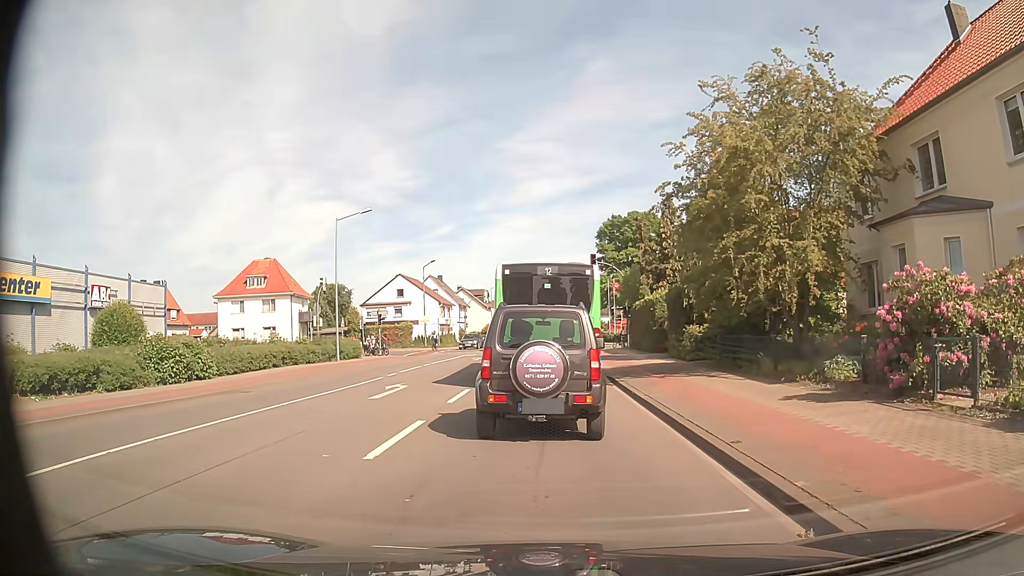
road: secondary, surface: asphalt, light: Day
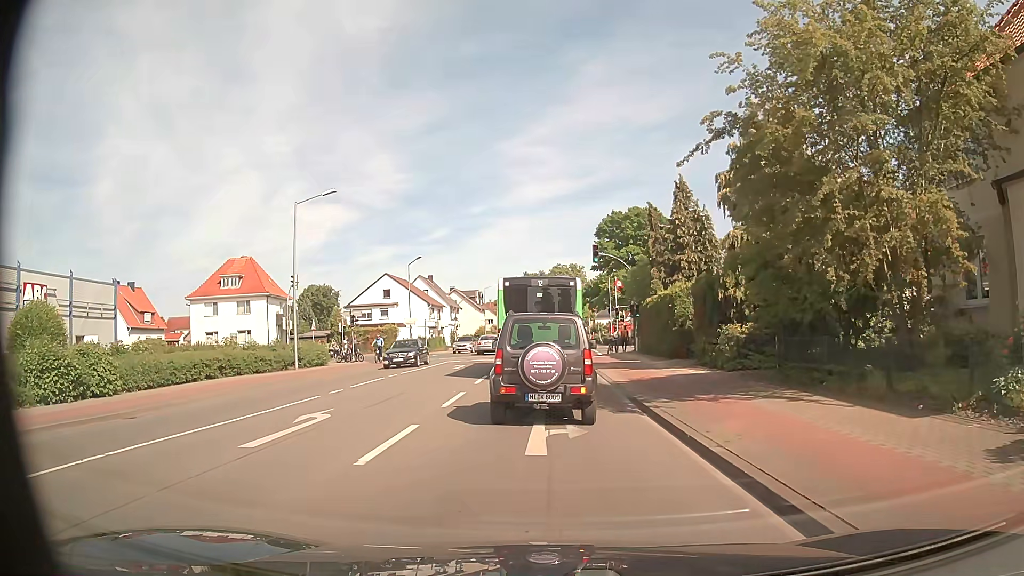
(-0.1, +6.3) m; -1°
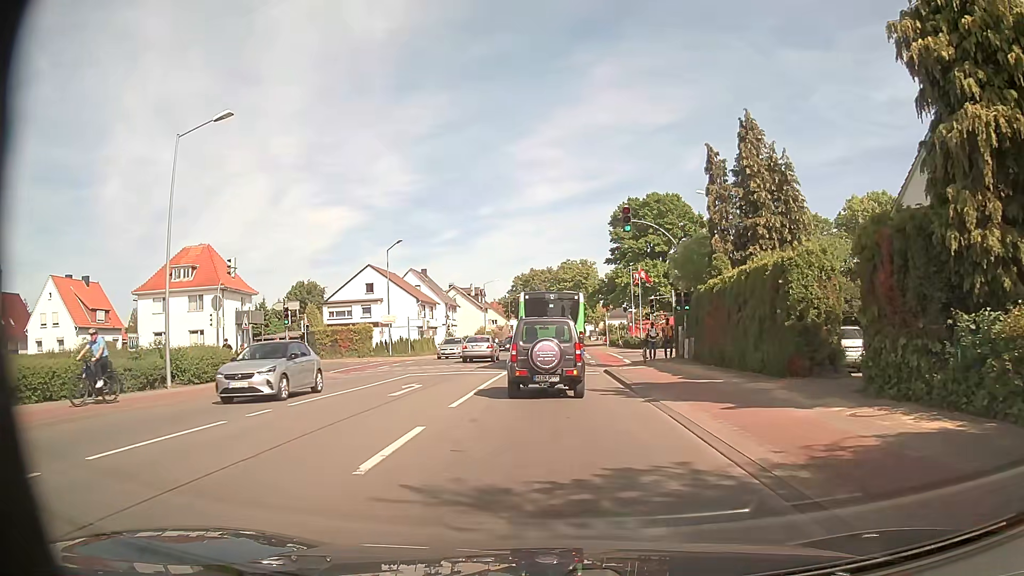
(0.0, +12.8) m; 0°
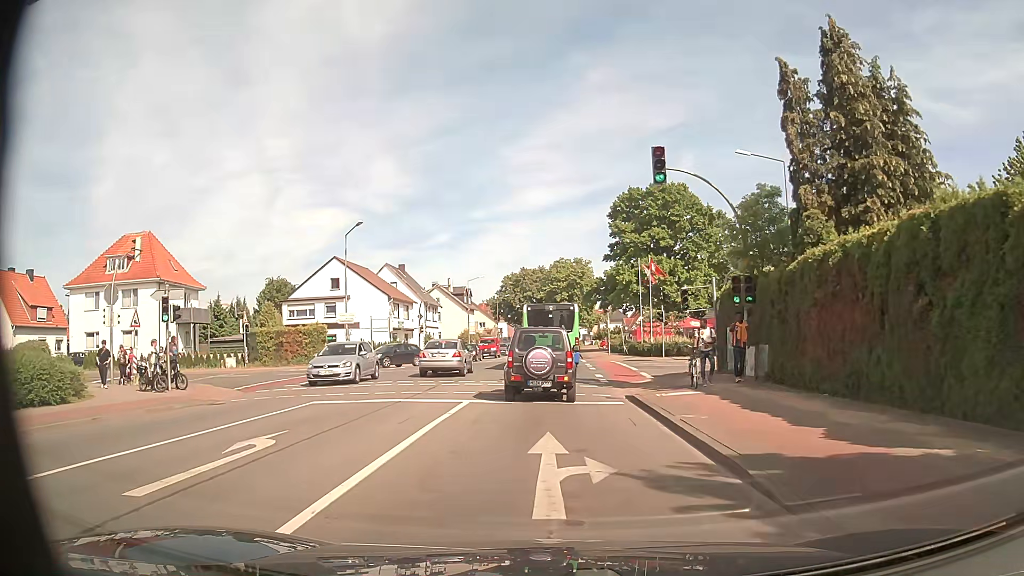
(0.0, +10.3) m; 0°
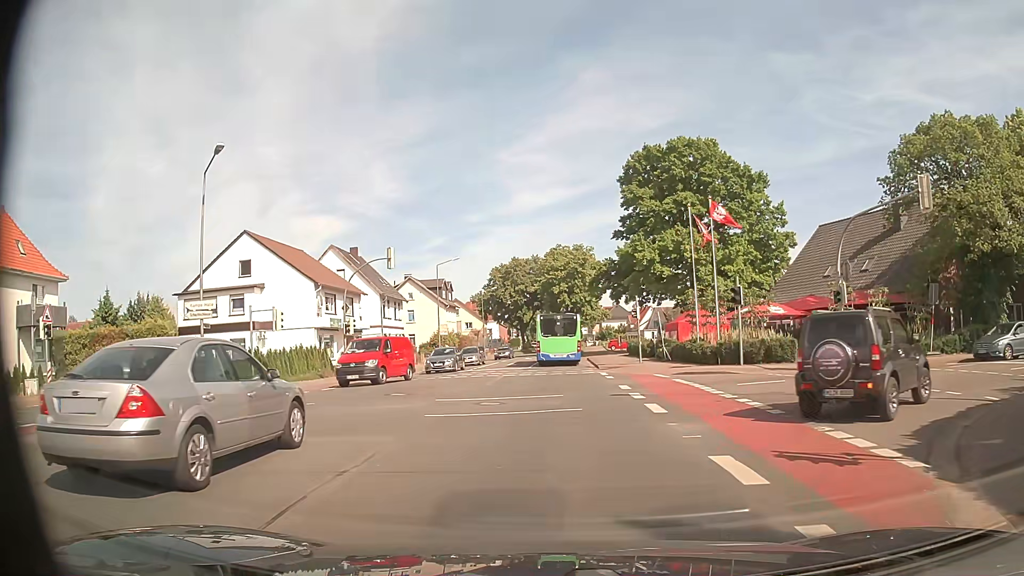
(+0.3, +20.3) m; 0°
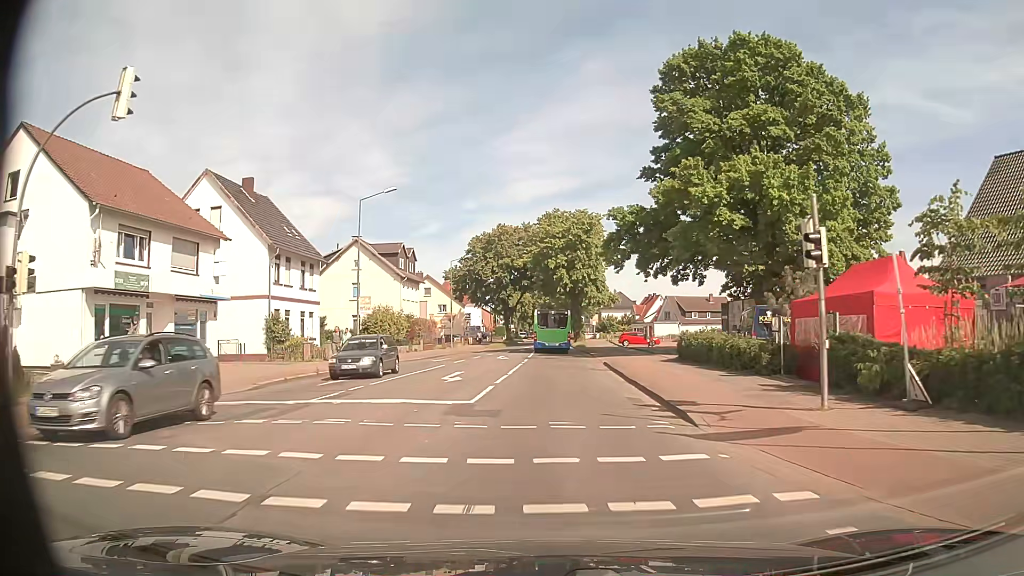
(+0.3, +25.0) m; +1°
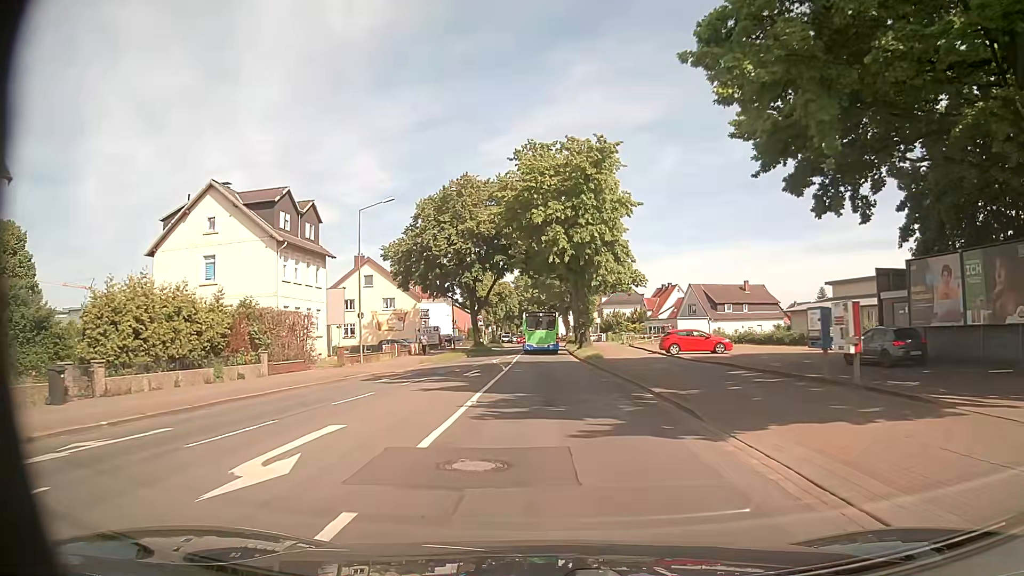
(+0.4, +31.4) m; 0°
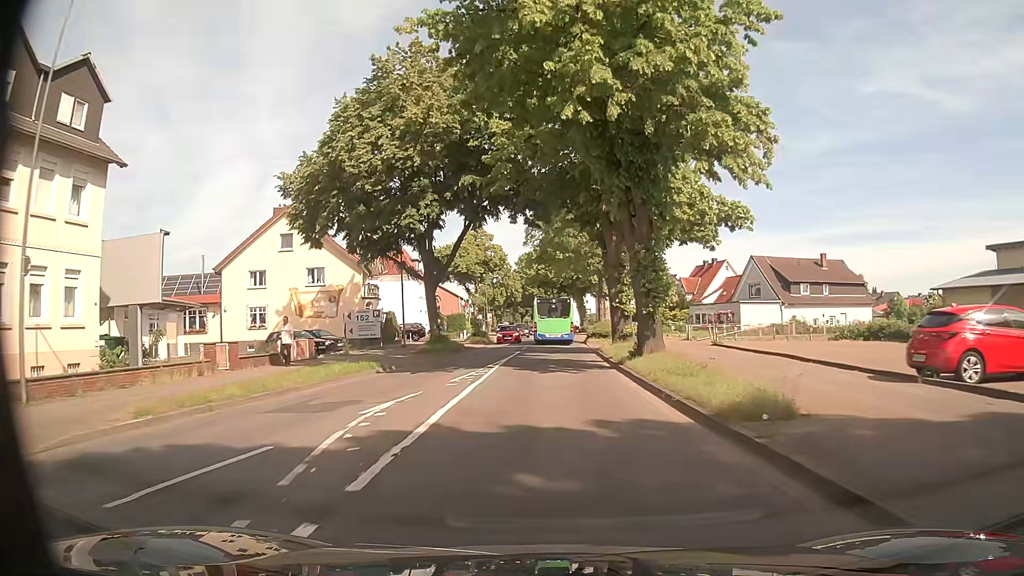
(+0.1, +28.1) m; -1°
(0, +10) (0, +20) (0, +30) (+1, +40) (+1, +50) (+1, +60) (+1, +70) (+1, +80) (+1, +90) (0, +100) m
